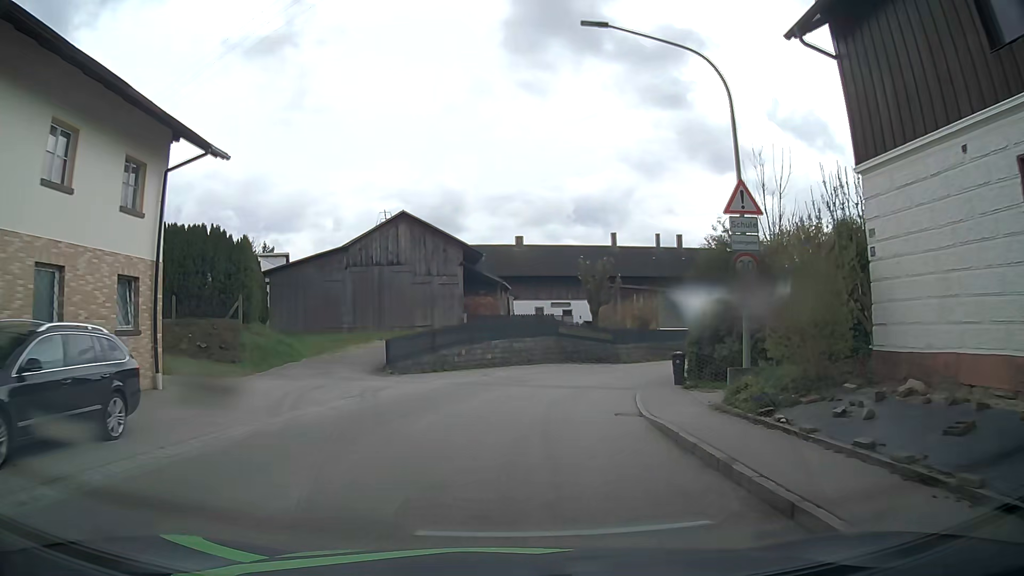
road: tertiary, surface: asphalt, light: Day
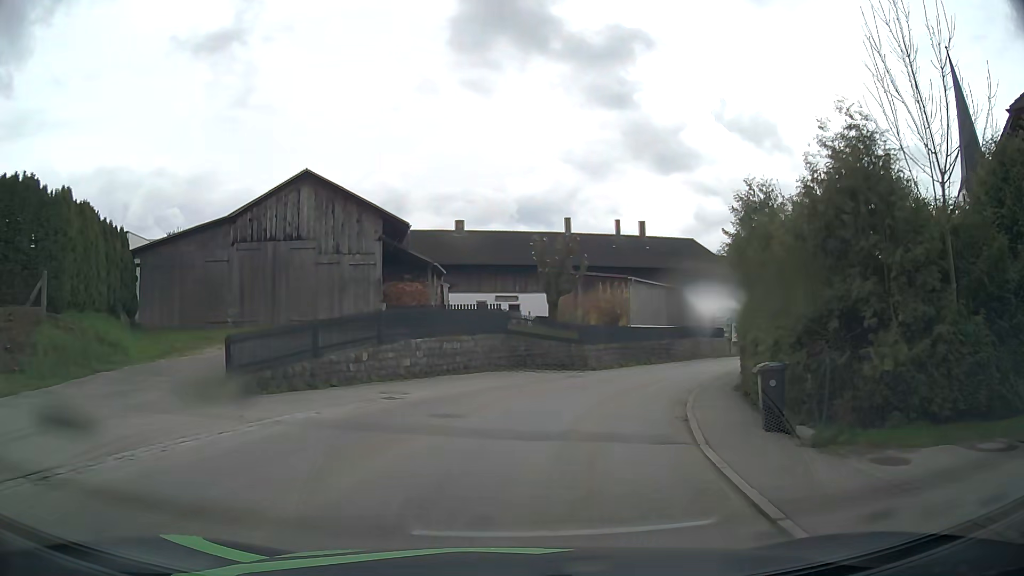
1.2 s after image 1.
(+0.4, +10.5) m; +5°
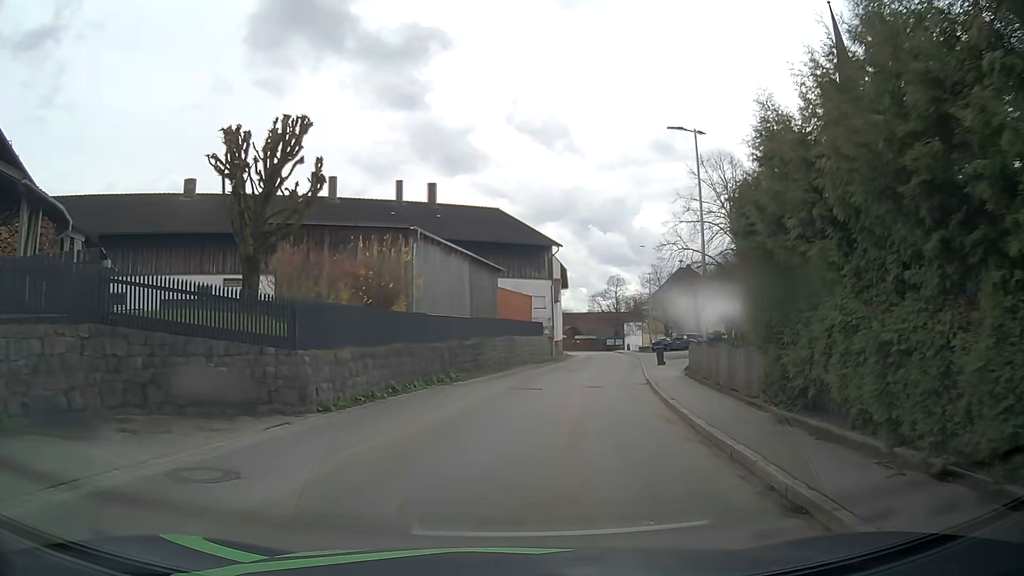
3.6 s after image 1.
(+3.0, +19.1) m; +18°
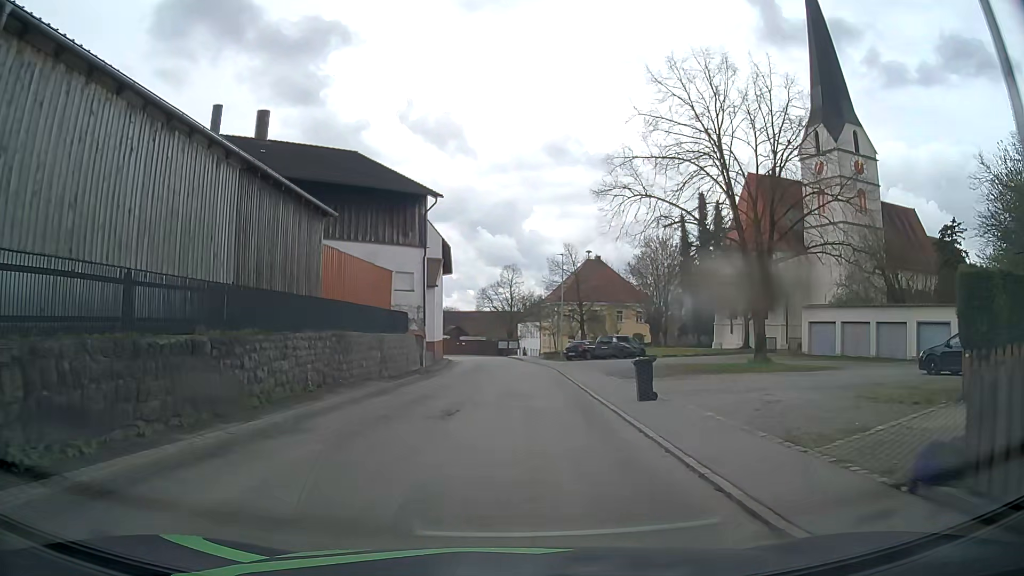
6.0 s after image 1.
(+2.1, +18.6) m; +10°
(0, +10) (0, +20) (+1, +30) (+1, +40) (+1, +50) (0, +60) (-1, +70) (-6, +79) (-13, +85) (-23, +89) m
